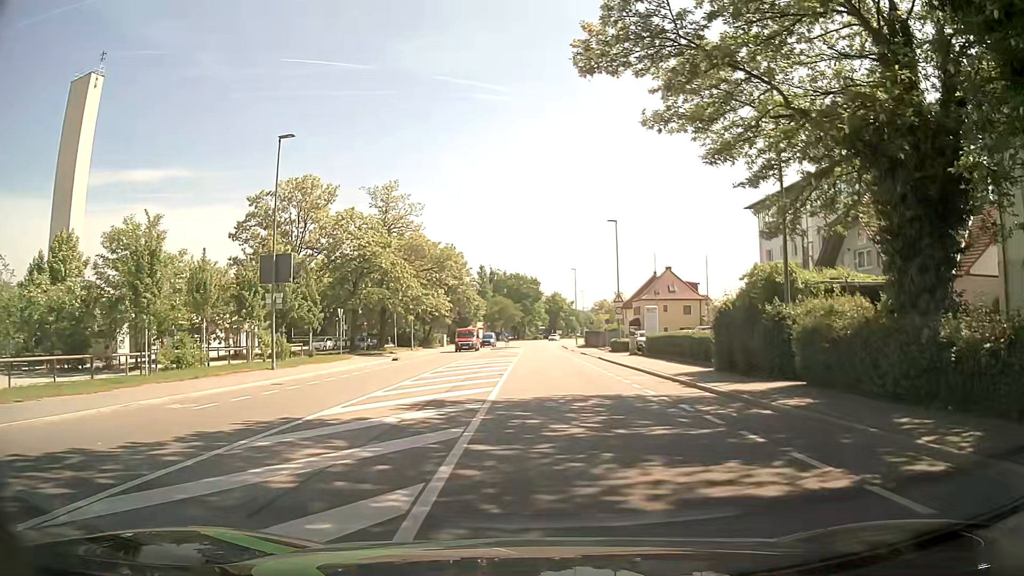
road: tertiary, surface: asphalt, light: Day
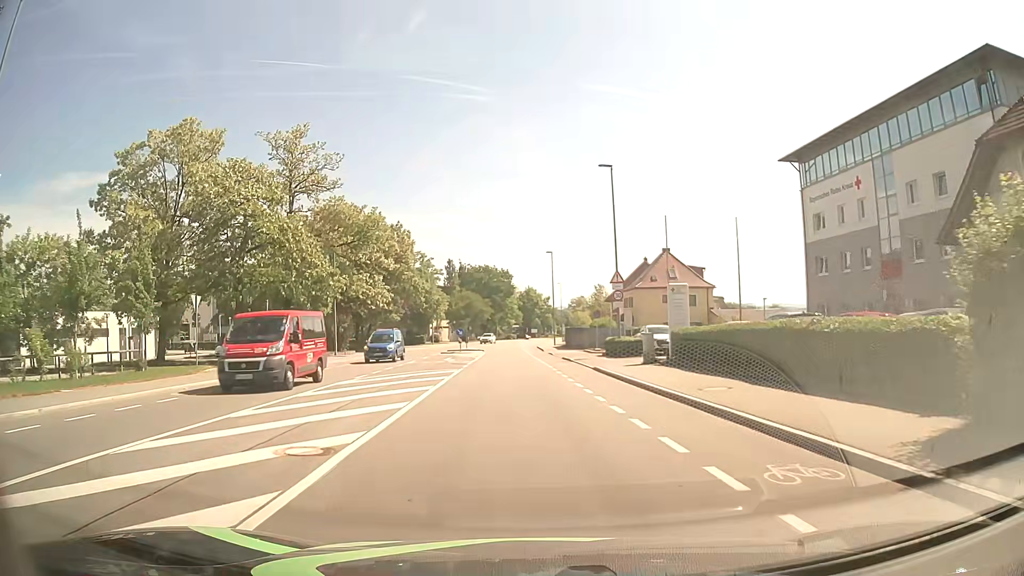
(+0.7, +17.2) m; +2°
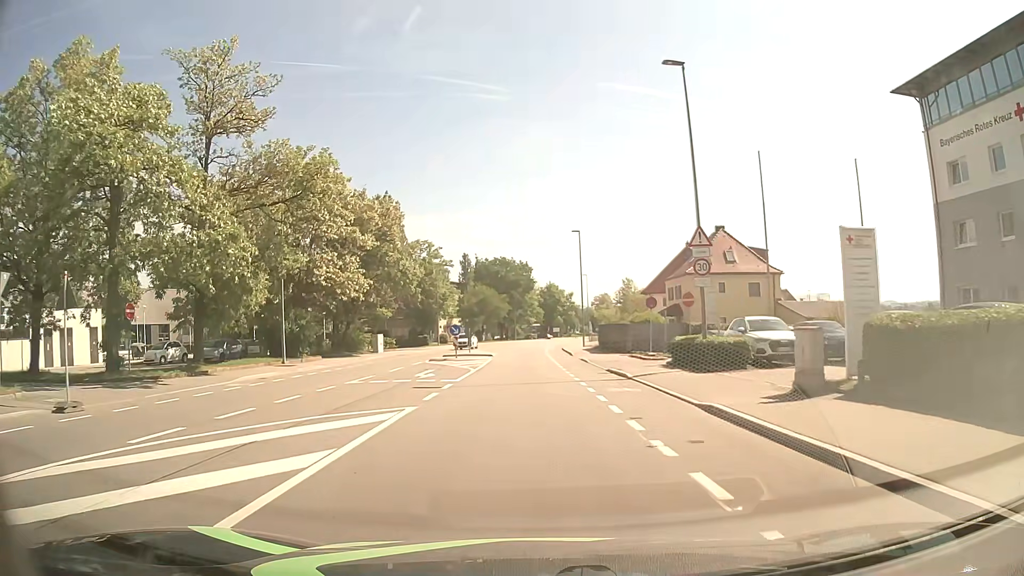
(-0.3, +14.3) m; -2°
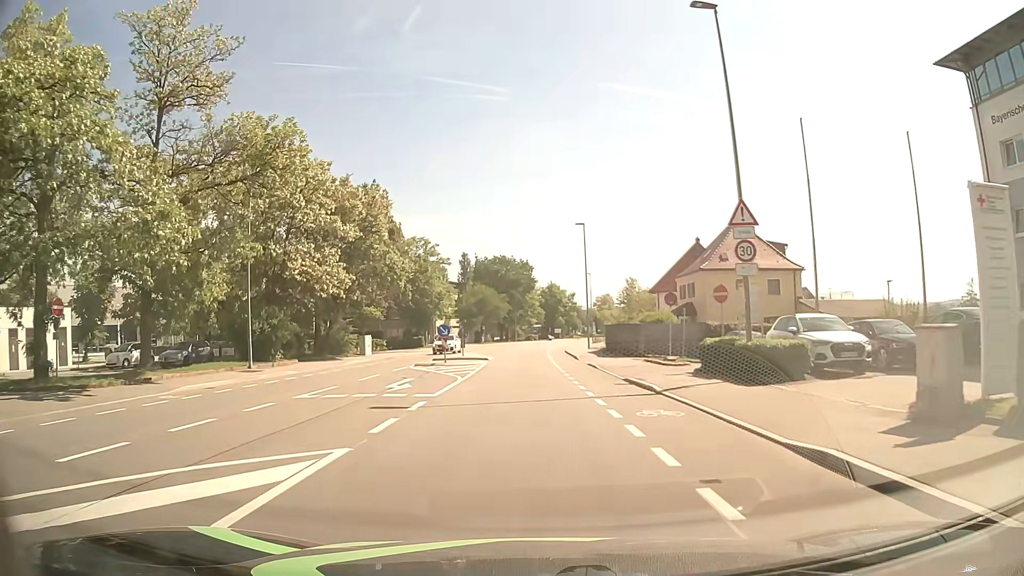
(0.0, +4.5) m; 0°
(0, +10) (0, +20) (-1, +30) (-1, +40) (-1, +50) (-1, +60) (-1, +70) (0, +80) (+1, +90) (+3, +100) m
